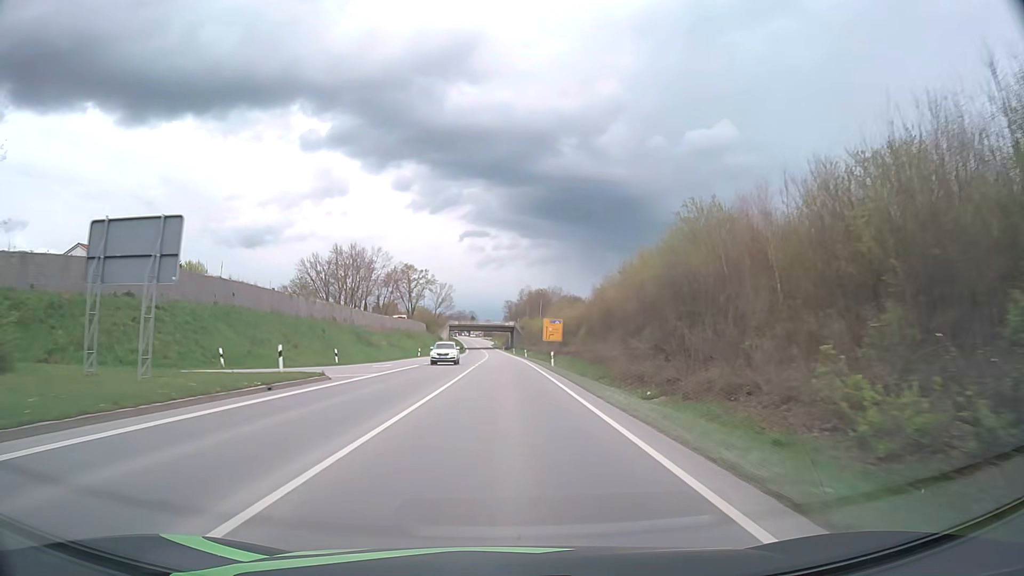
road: primary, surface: asphalt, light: Day
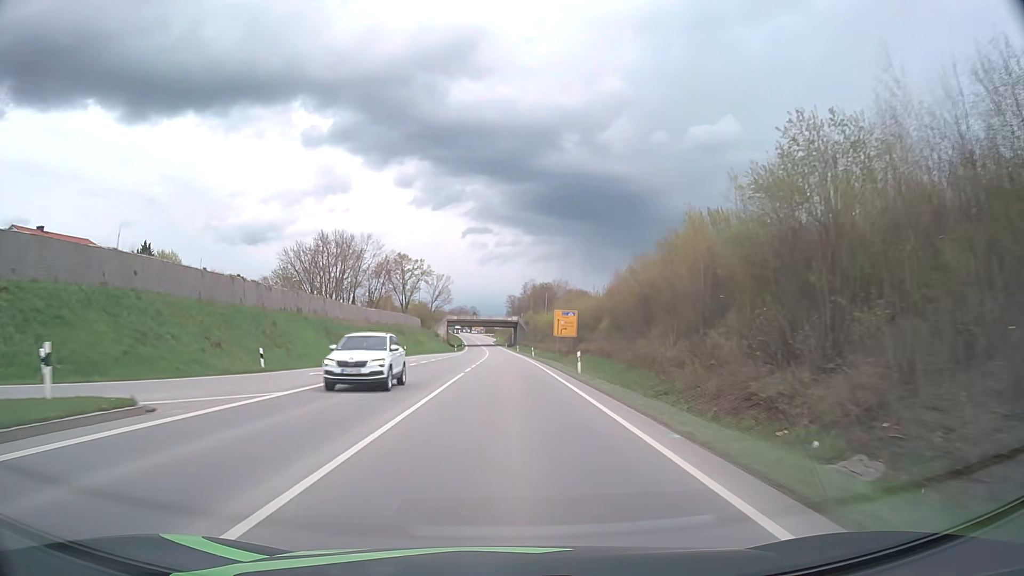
(0.0, +14.2) m; 0°
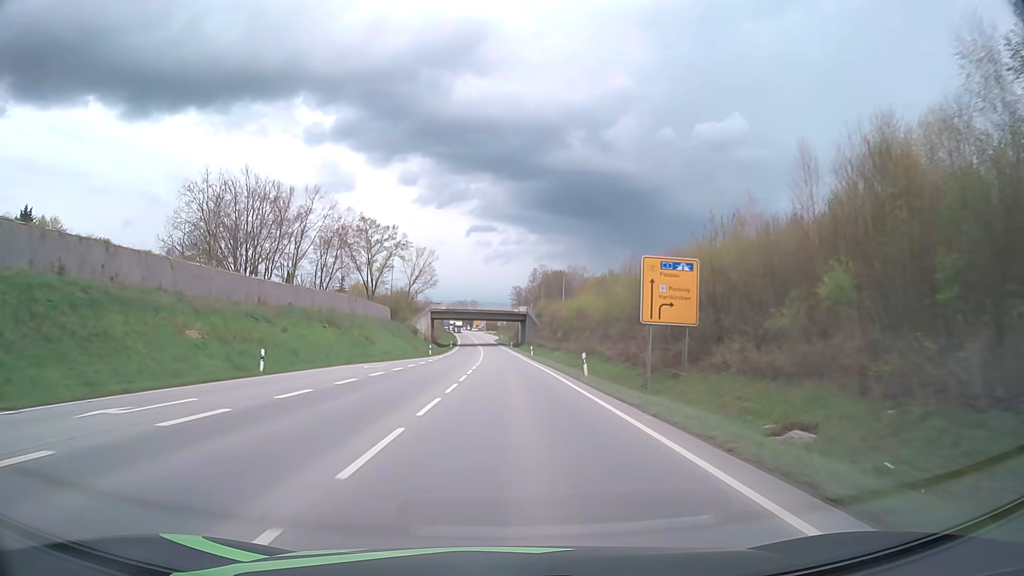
(-0.1, +42.7) m; 0°
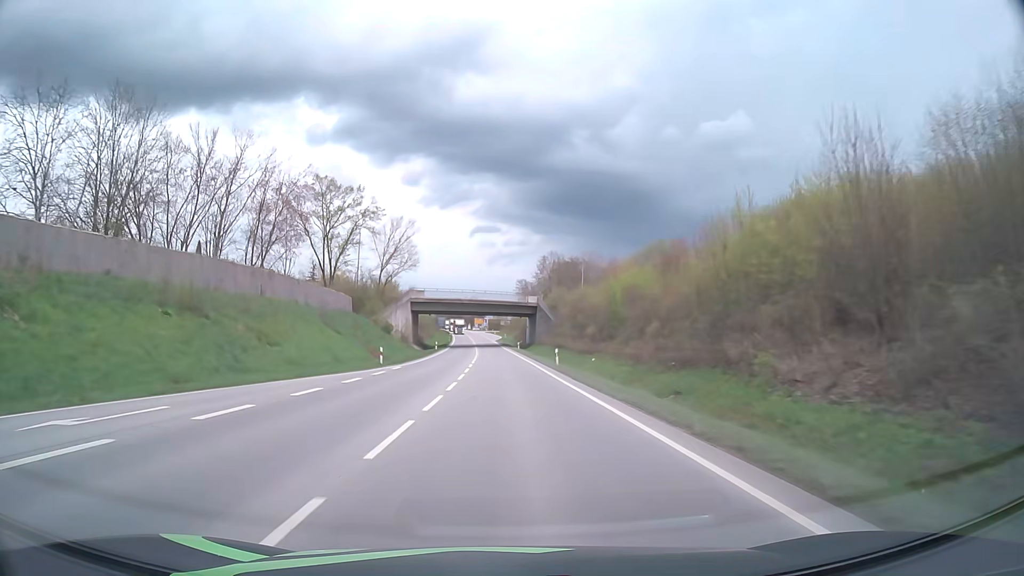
(-0.1, +28.7) m; 0°
(0, +10) (0, +20) (0, +30) (0, +40) (0, +50) (-1, +60) (-1, +70) (-1, +80) (-2, +90) (-2, +100) m
